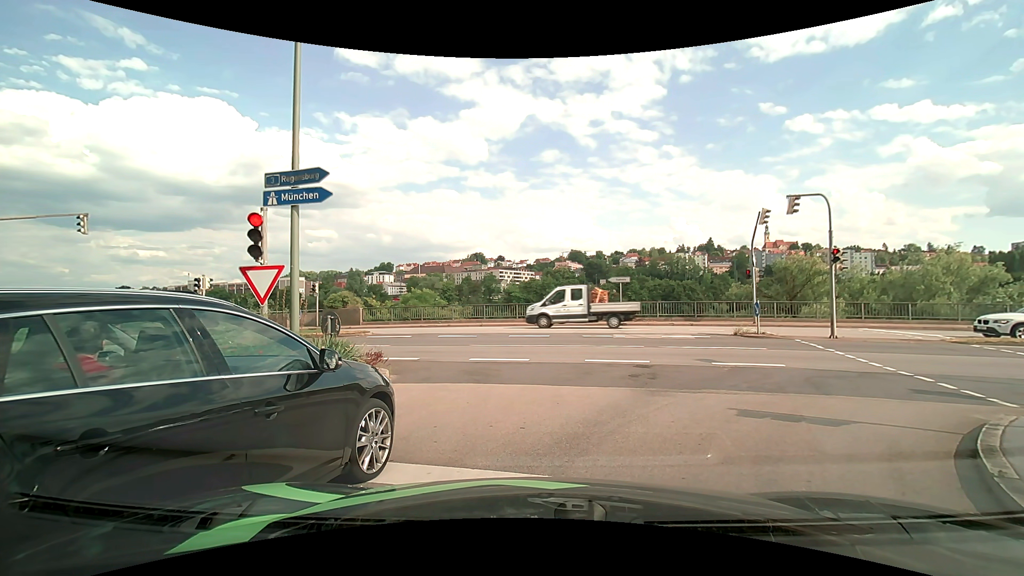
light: Day
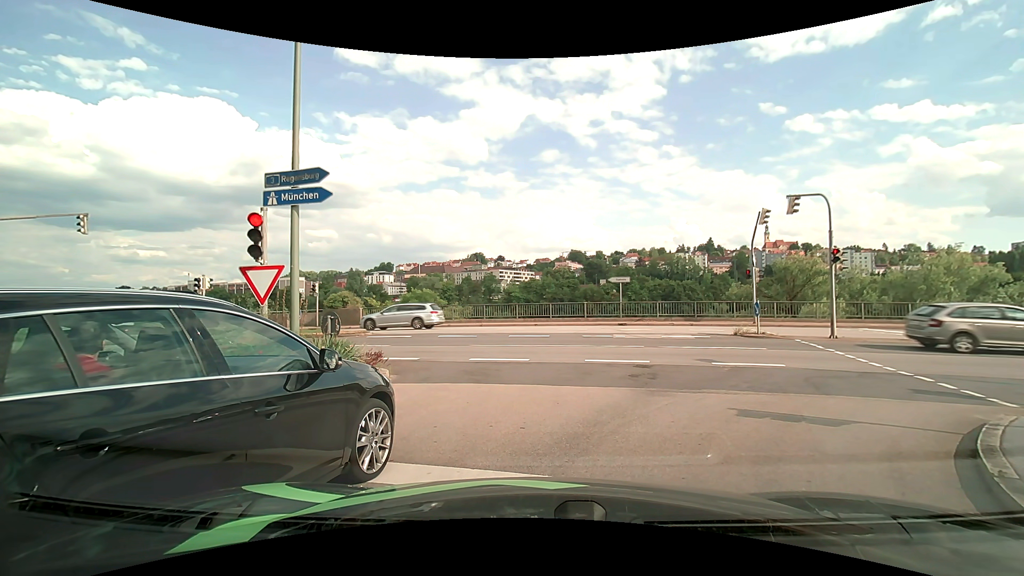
(0.0, 0.0) m; 0°
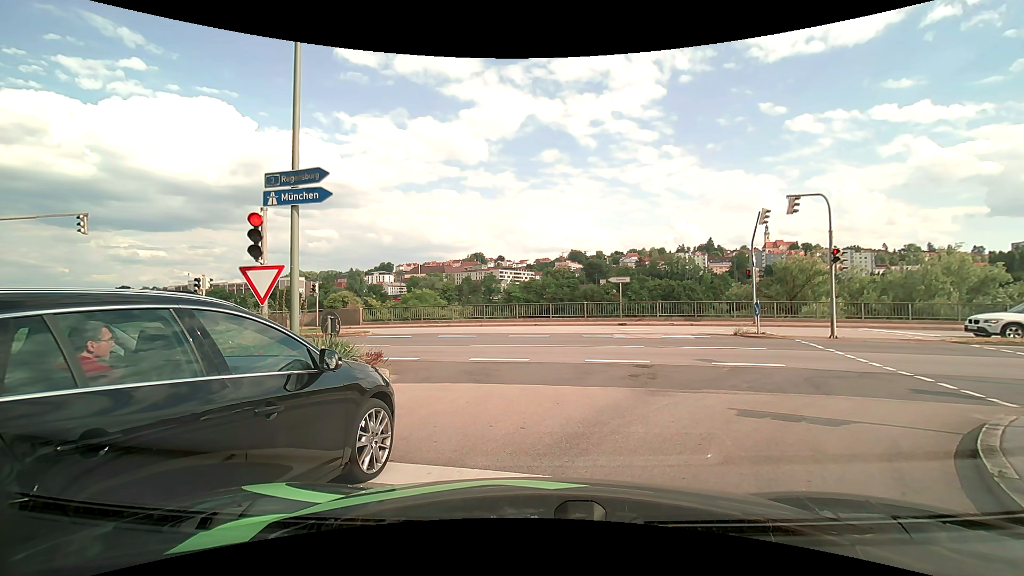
(0.0, 0.0) m; 0°
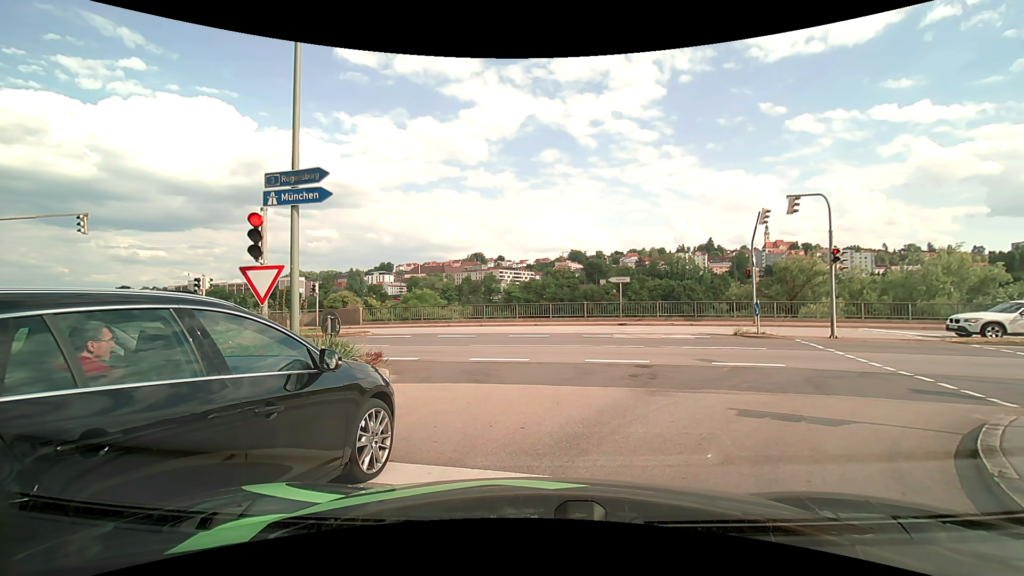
(0.0, 0.0) m; 0°
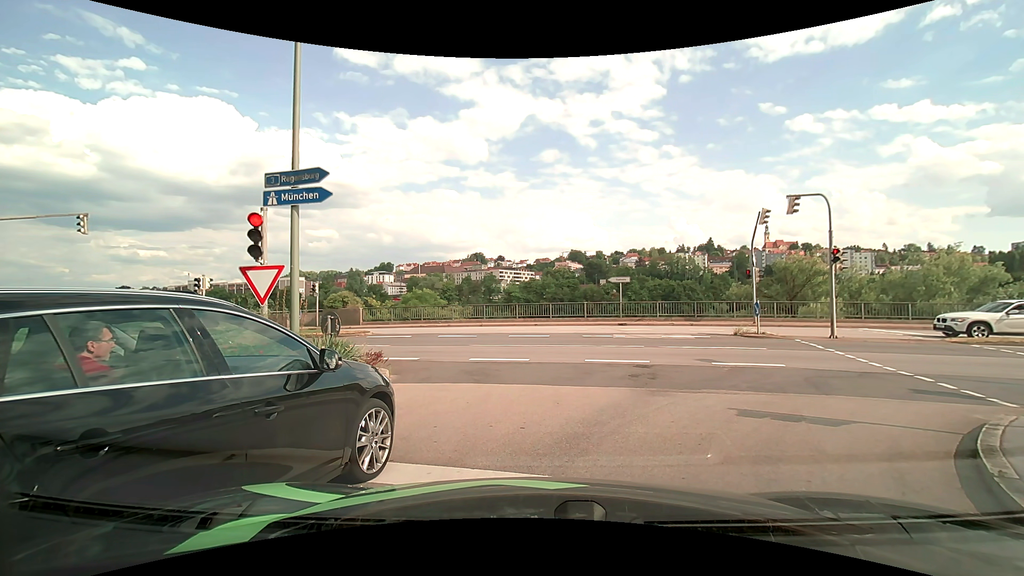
(0.0, 0.0) m; 0°
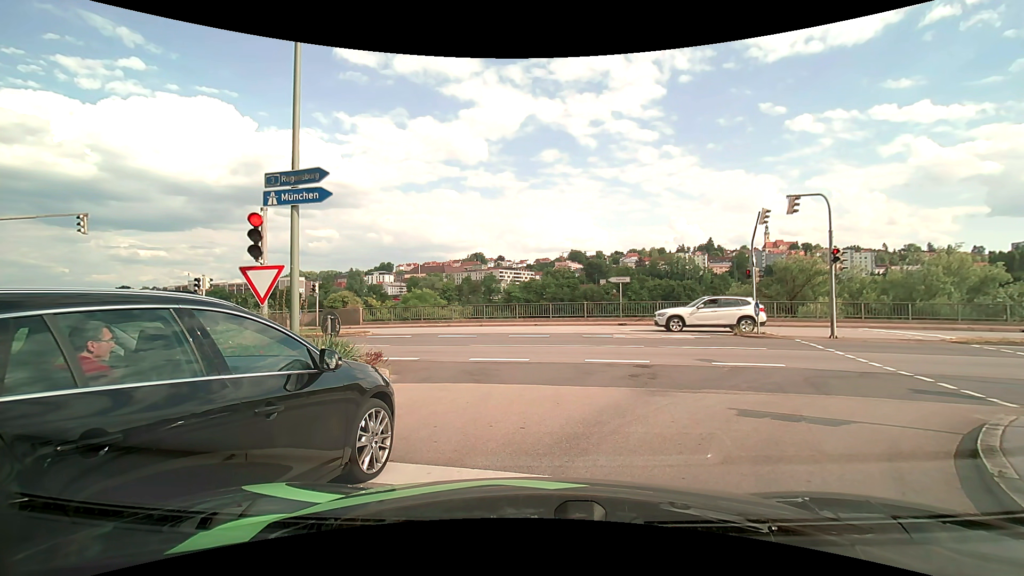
(0.0, 0.0) m; 0°
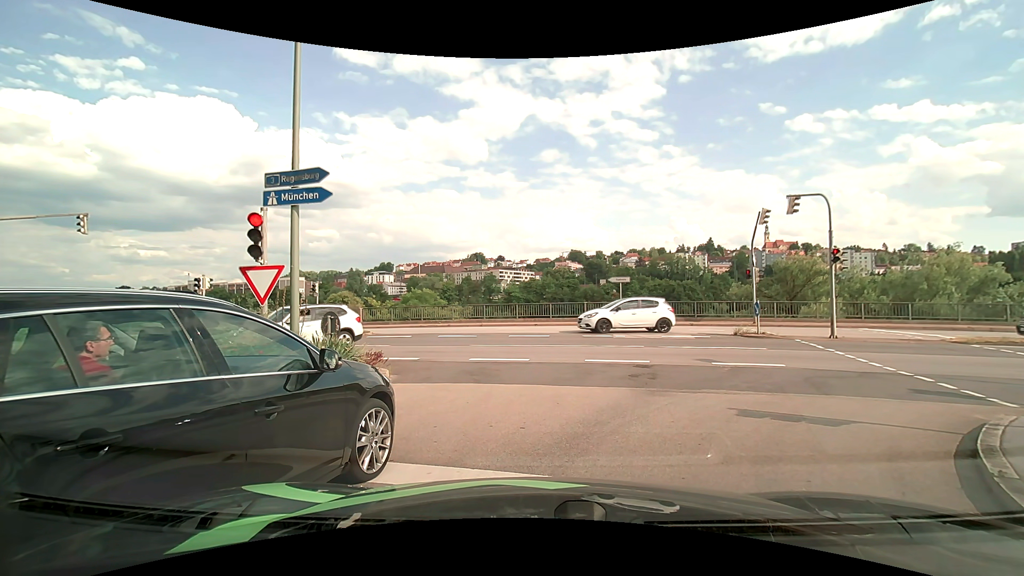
(0.0, 0.0) m; 0°
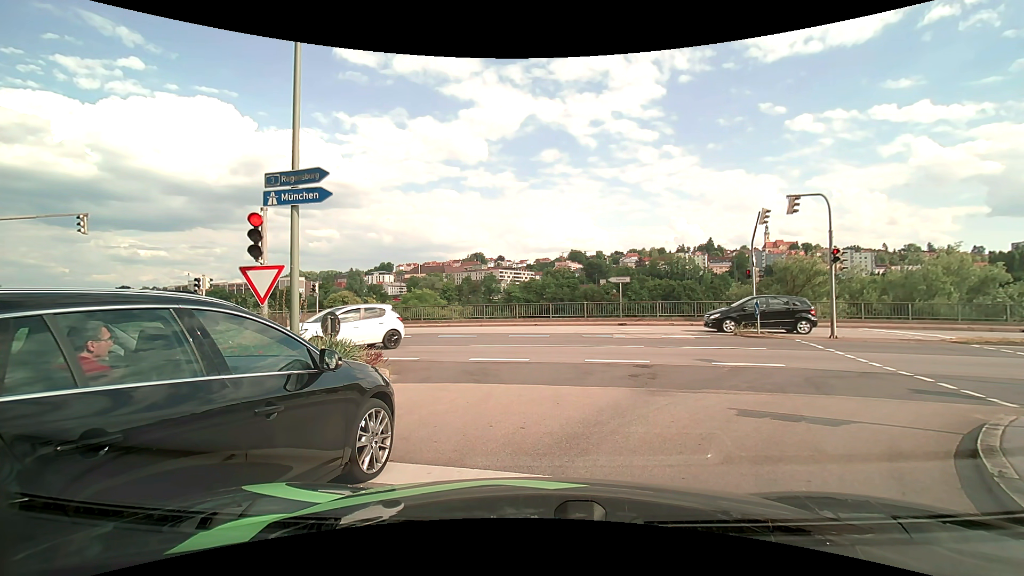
(0.0, 0.0) m; 0°
(+3, +9) (+12, +14) (+22, +13) (+32, +11) (+41, +8) (+51, +6) (+61, +3) (+70, +1) (+80, -2) (+90, -4) m
